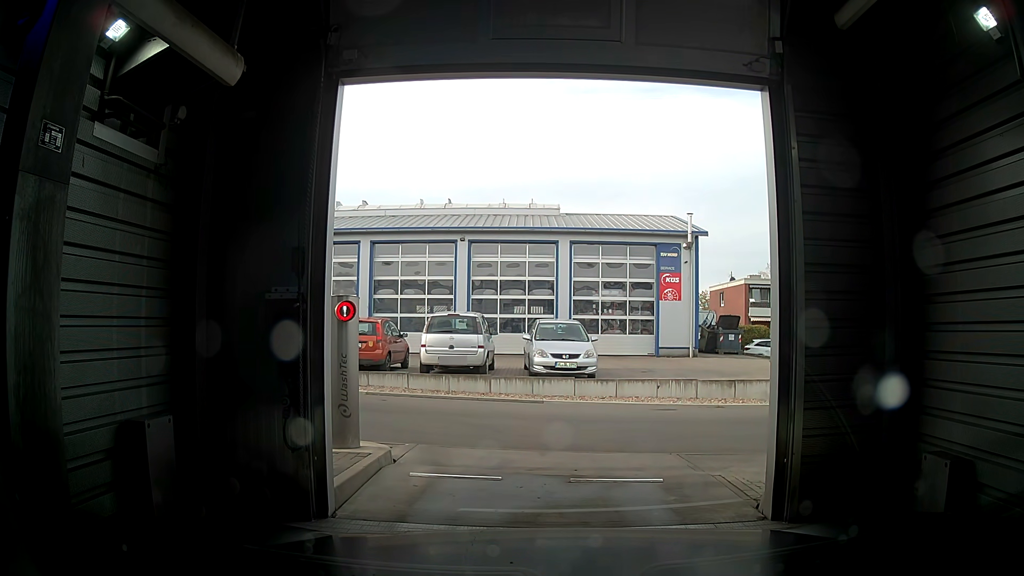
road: service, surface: asphalt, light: Day
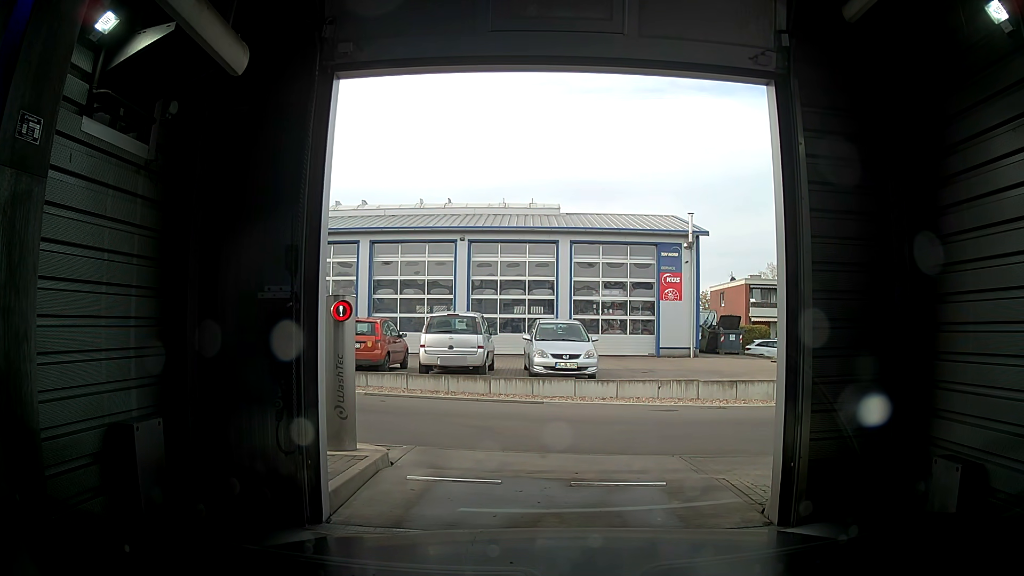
(0.0, +0.1) m; 0°
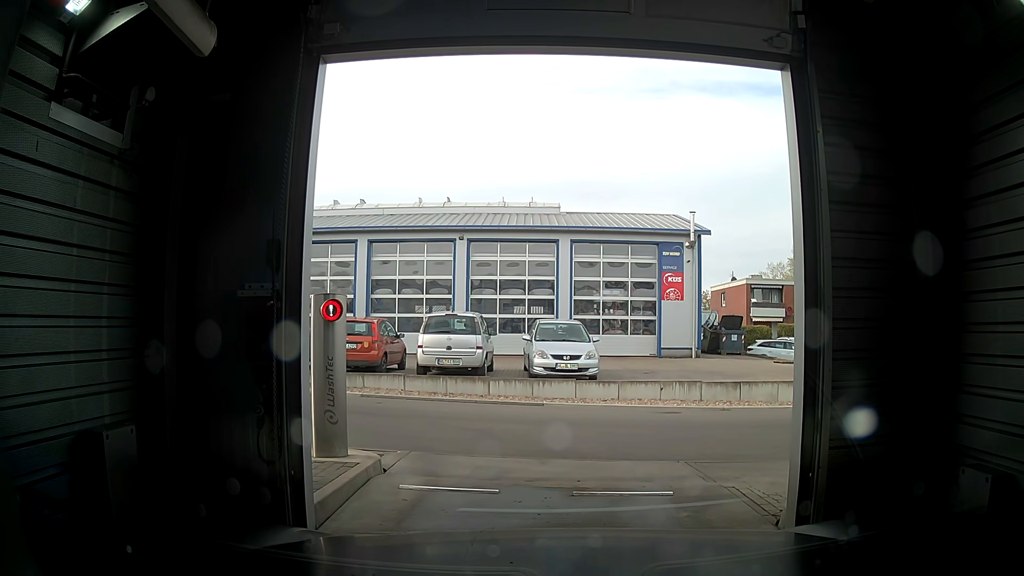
(0.0, +0.2) m; 0°
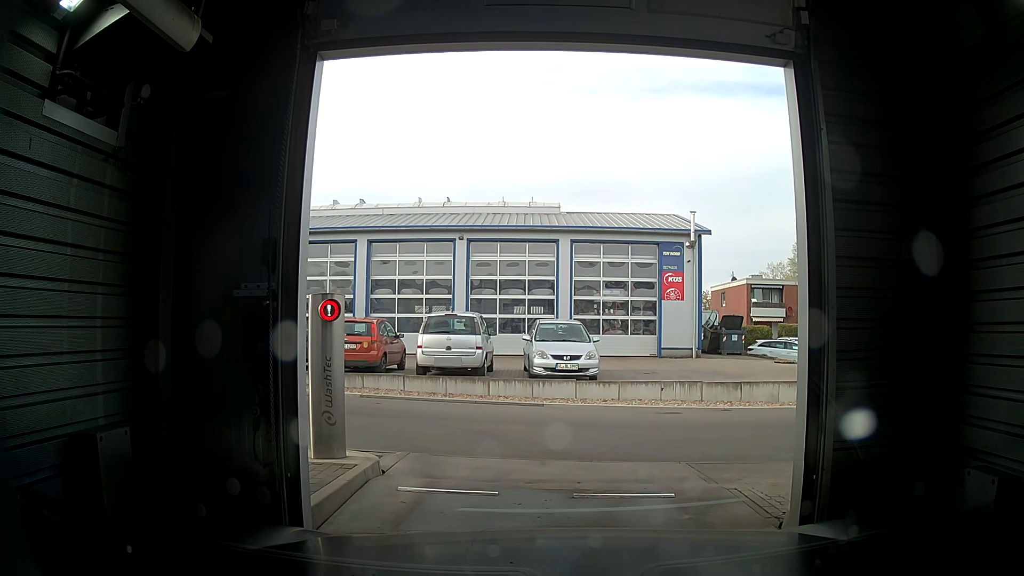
(0.0, 0.0) m; 0°
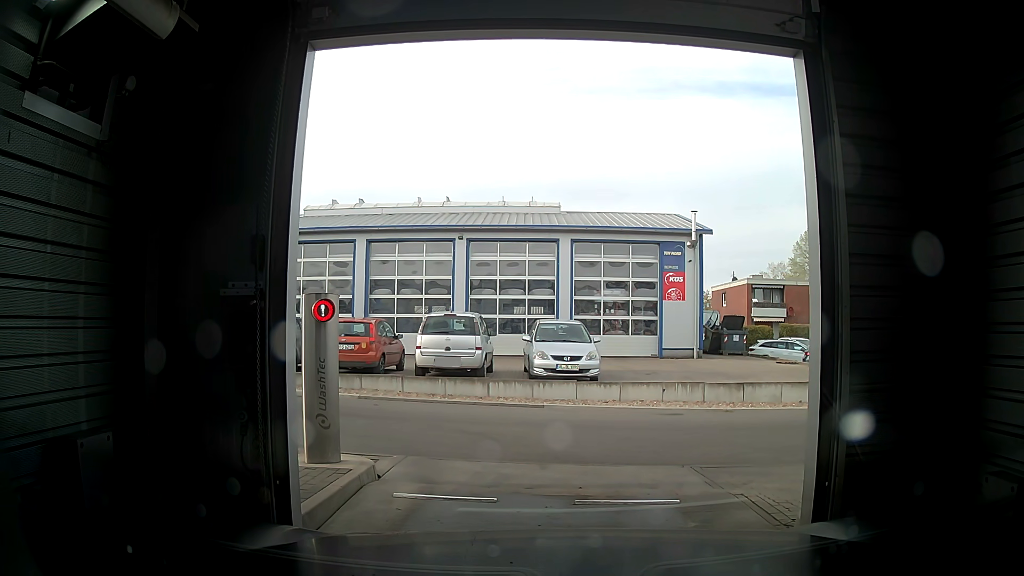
(0.0, +0.1) m; 0°
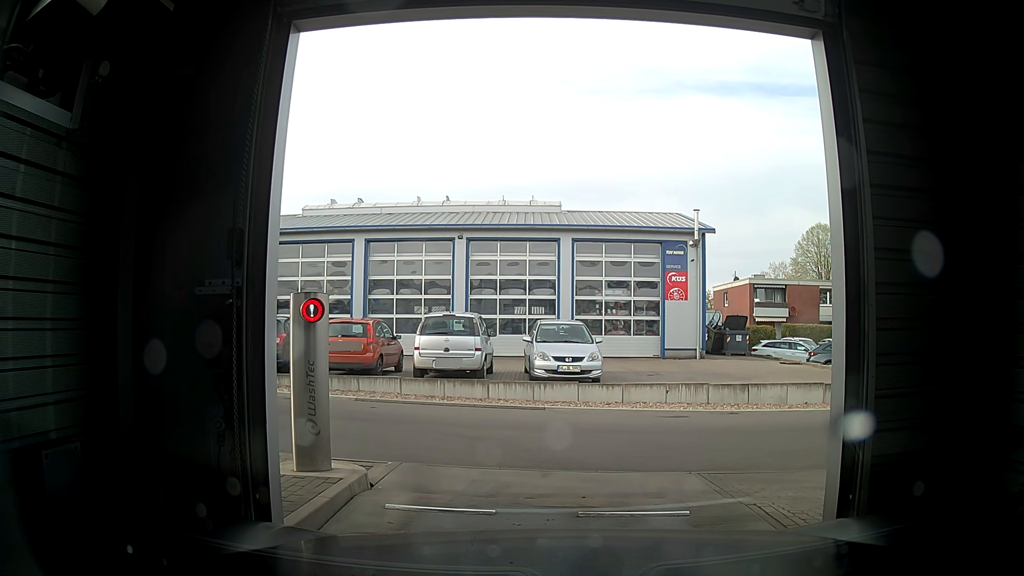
(0.0, +0.2) m; 0°
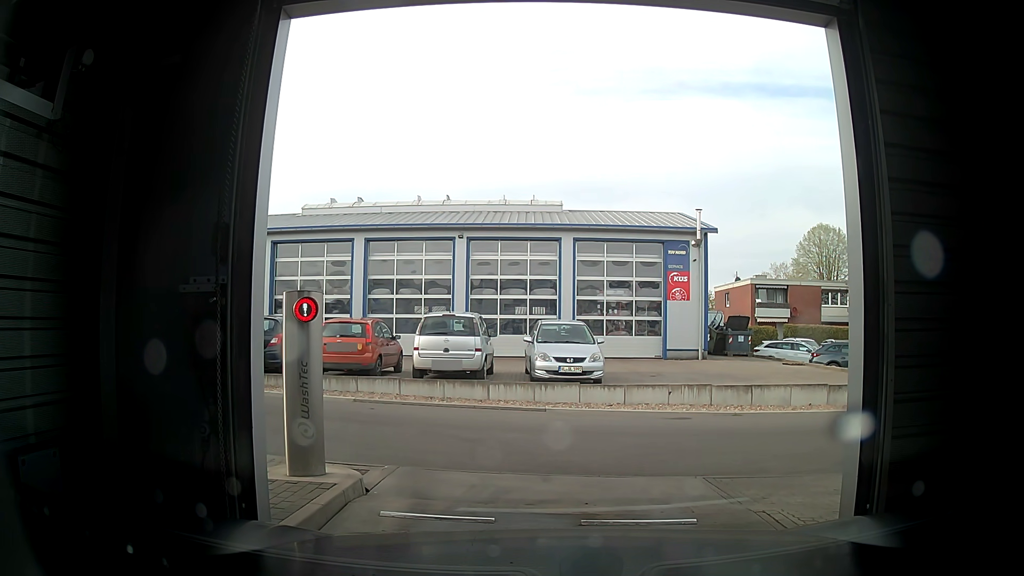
(0.0, +0.1) m; 0°
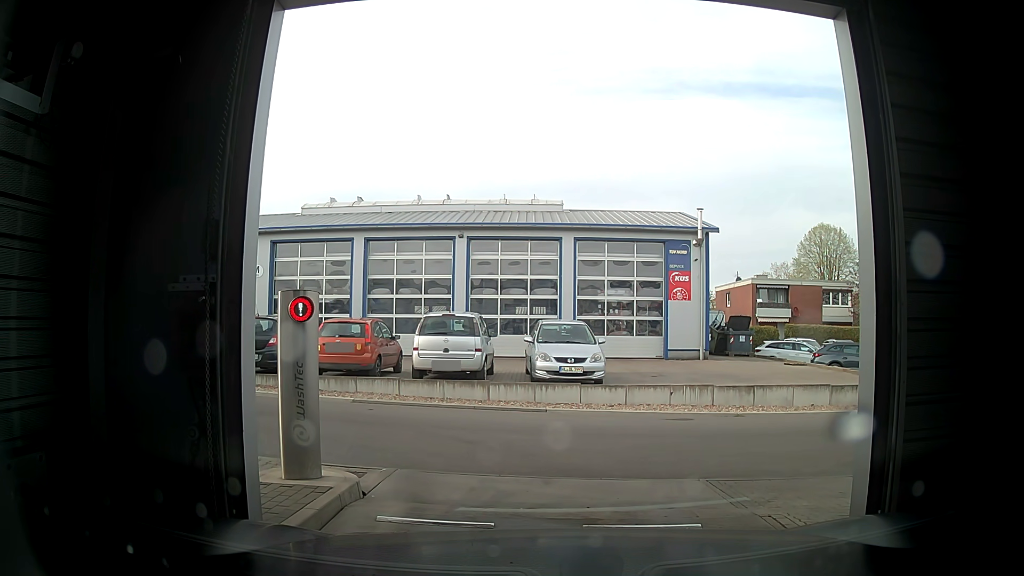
(0.0, +0.1) m; 0°
